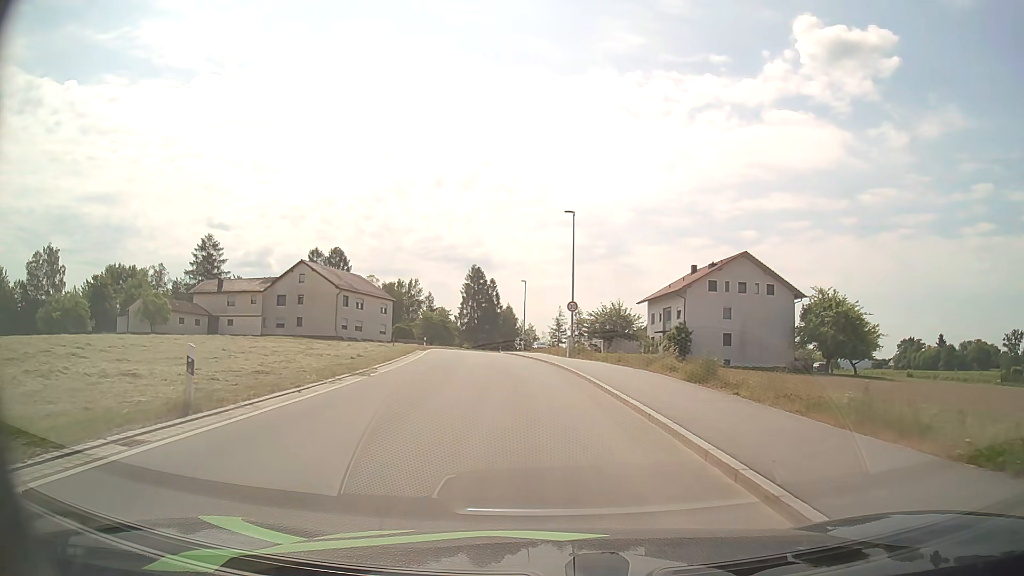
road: unclassified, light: Day
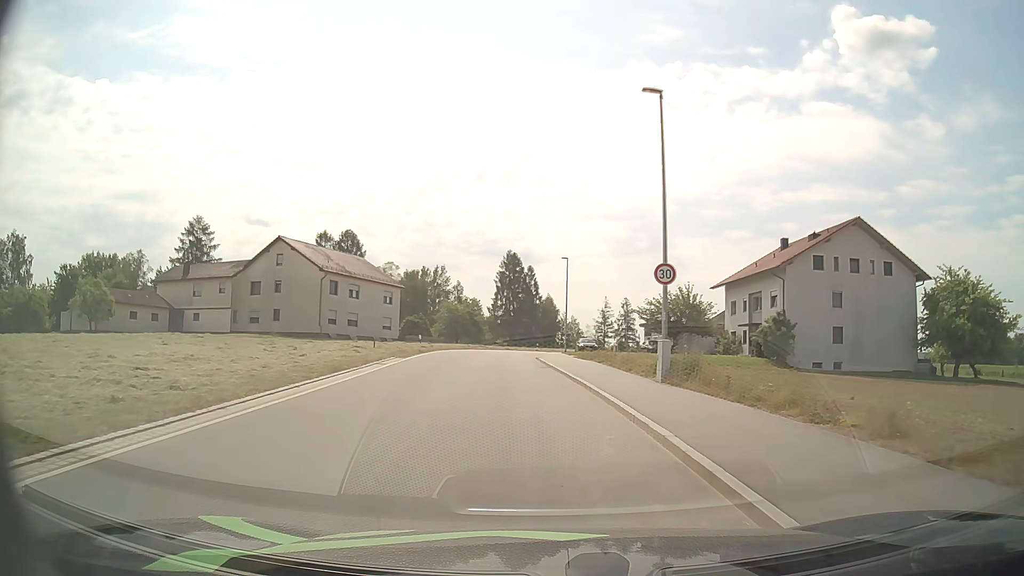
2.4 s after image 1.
(-0.6, +19.3) m; -4°
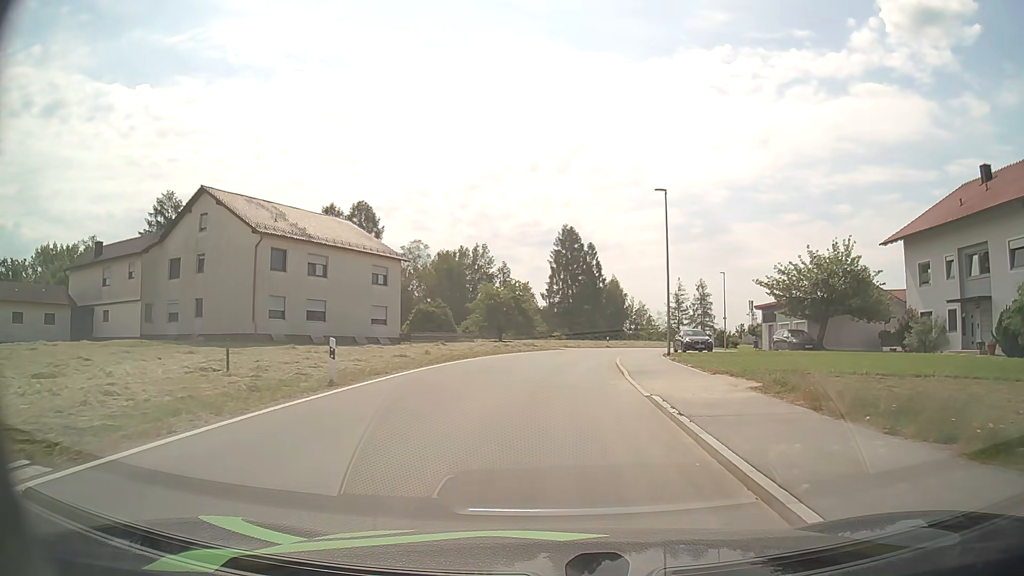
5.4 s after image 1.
(-1.2, +25.5) m; -5°
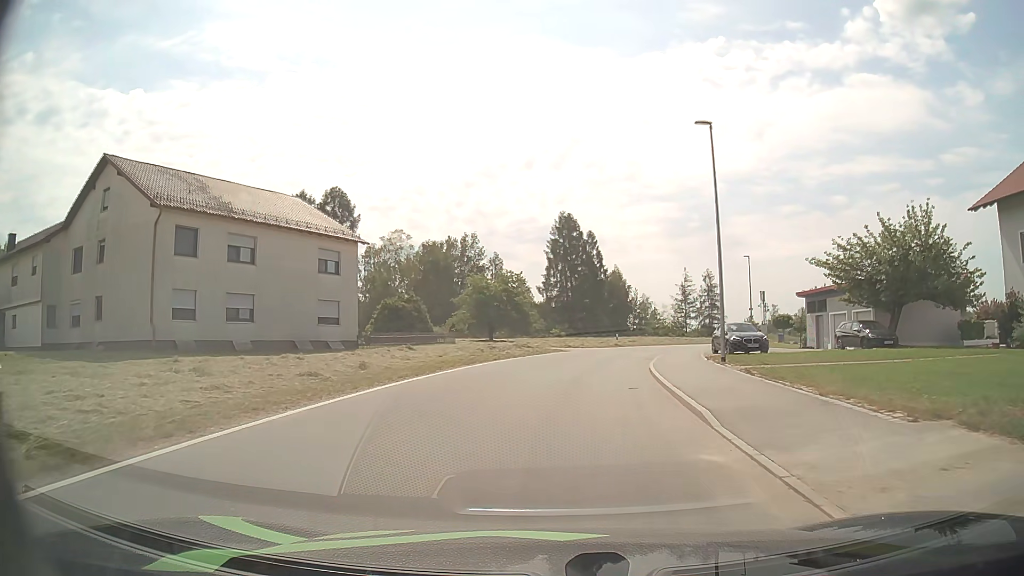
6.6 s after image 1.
(0.0, +10.6) m; 0°
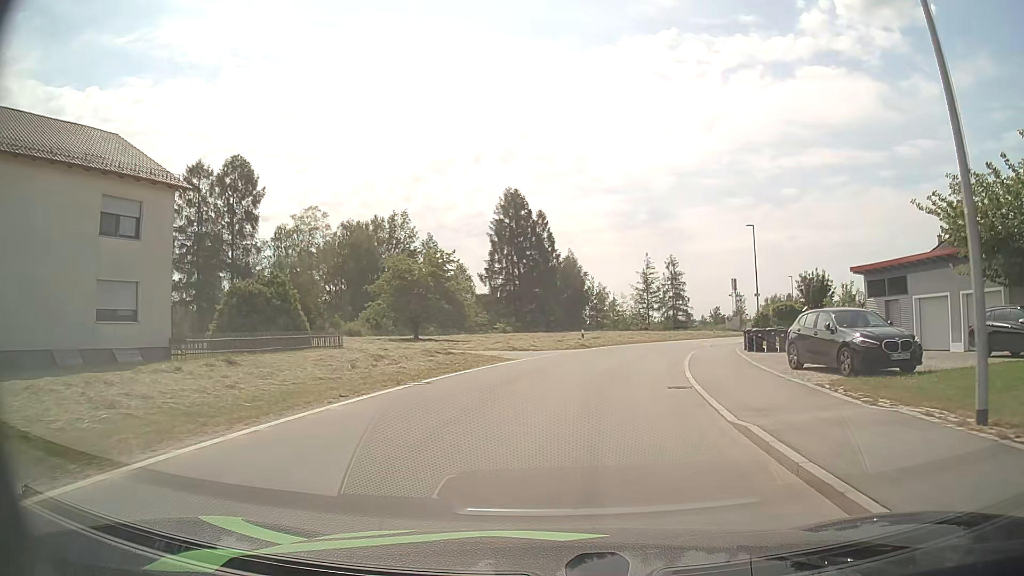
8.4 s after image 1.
(+0.5, +15.9) m; +4°
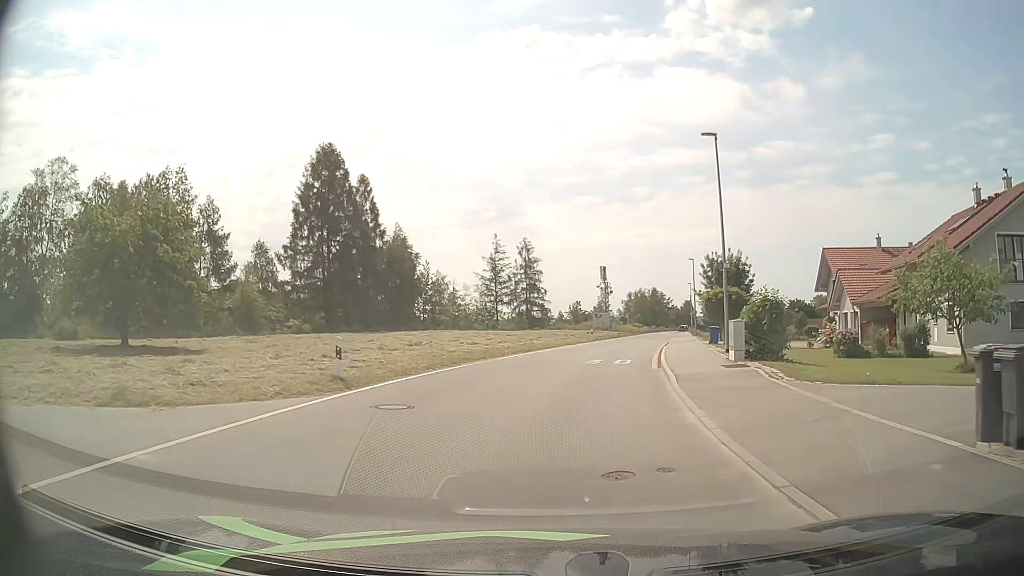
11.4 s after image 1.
(+2.7, +23.9) m; +13°
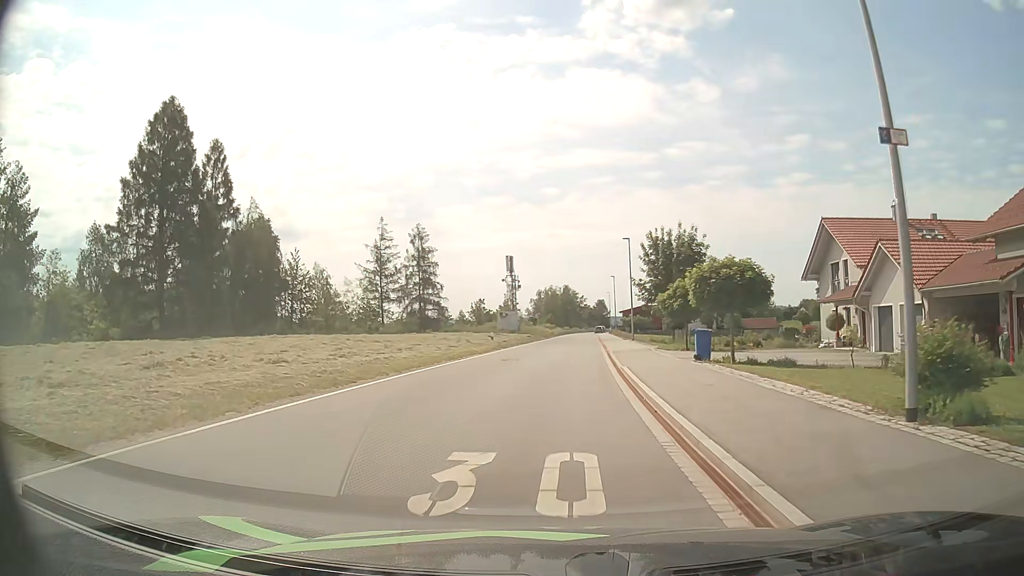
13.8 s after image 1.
(+1.4, +17.8) m; +8°
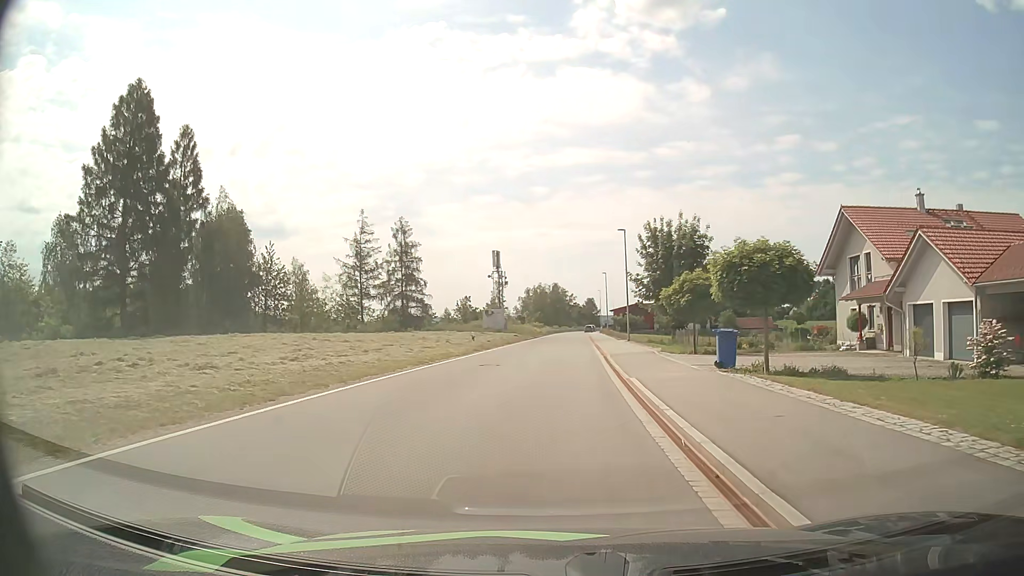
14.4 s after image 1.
(0.0, +4.5) m; +1°
(0, +10) (0, +20) (+1, +30) (+1, +40) (+2, +50) (+2, +60) (+2, +70) (+3, +80) (+3, +90) (+3, +100) m
